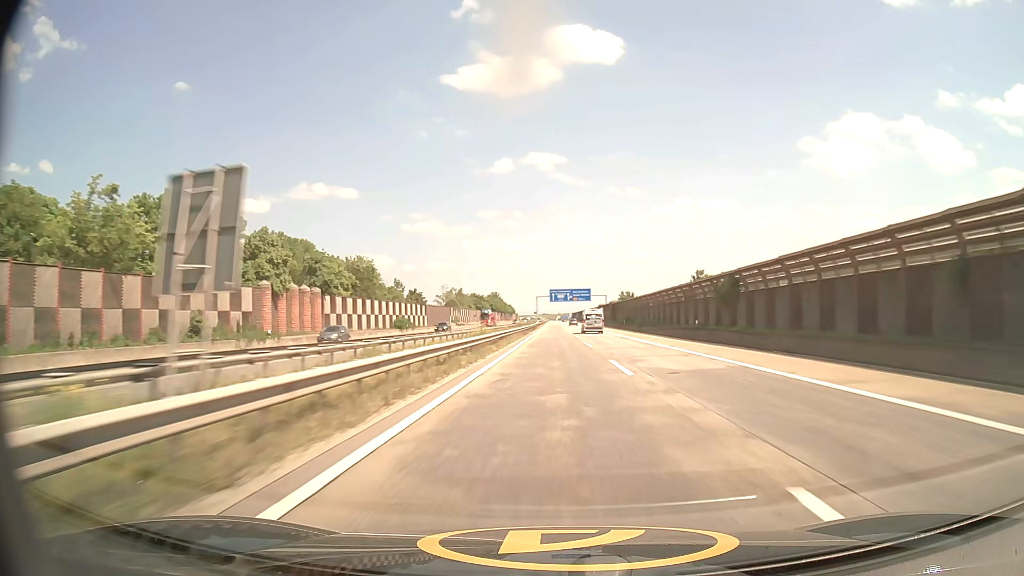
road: motorway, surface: asphalt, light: Day
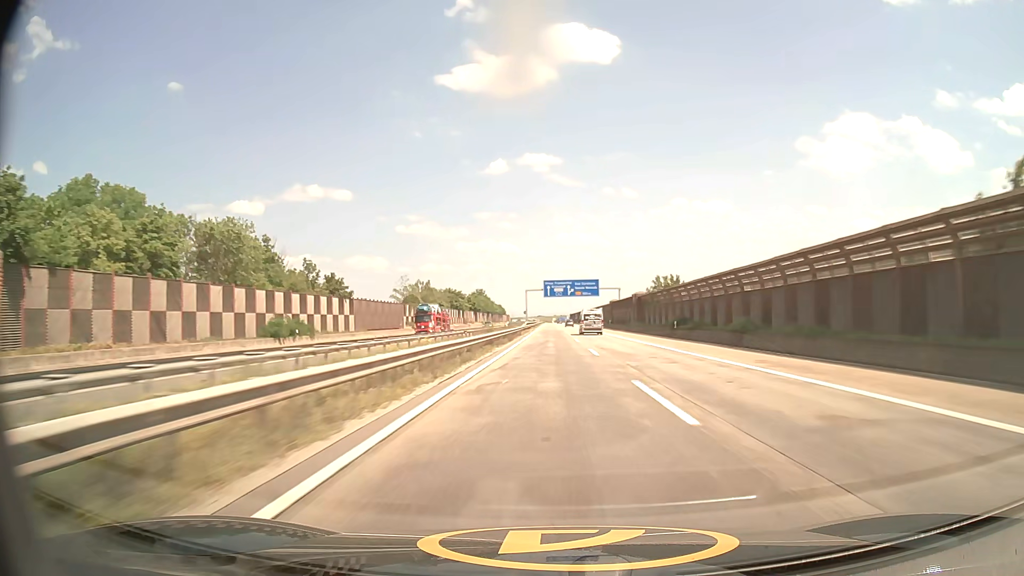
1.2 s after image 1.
(+0.2, +43.9) m; 0°
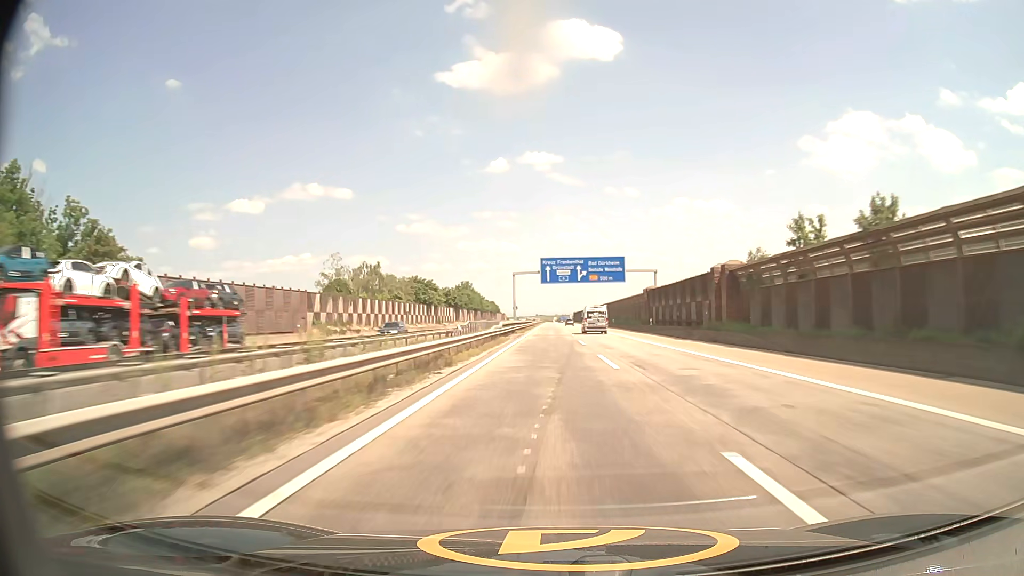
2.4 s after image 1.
(-0.1, +44.0) m; 0°
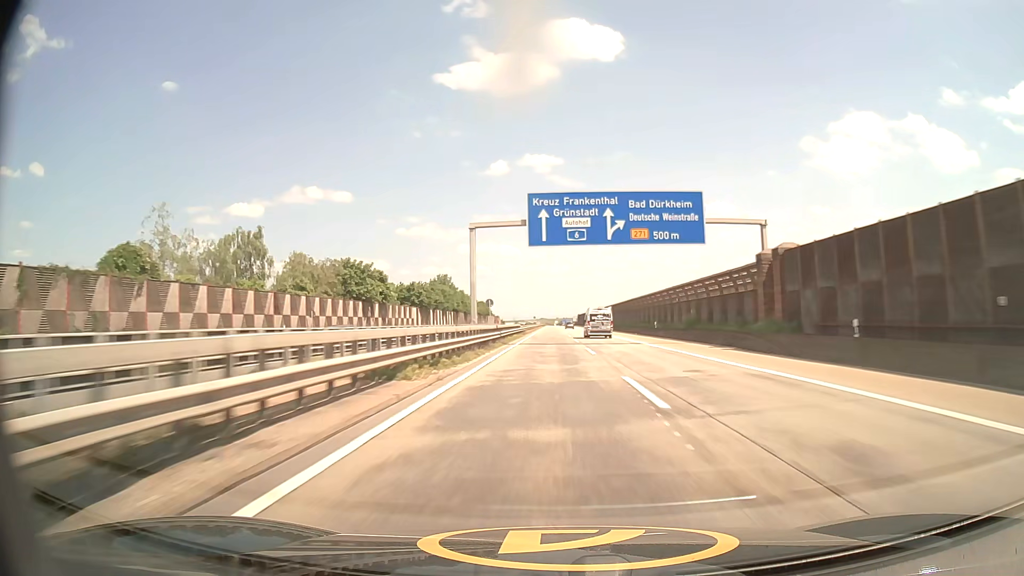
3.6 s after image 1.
(0.0, +44.0) m; 0°
(0, +10) (0, +20) (0, +30) (0, +40) (0, +50) (0, +60) (0, +70) (0, +80) (0, +90) (0, +100) m
